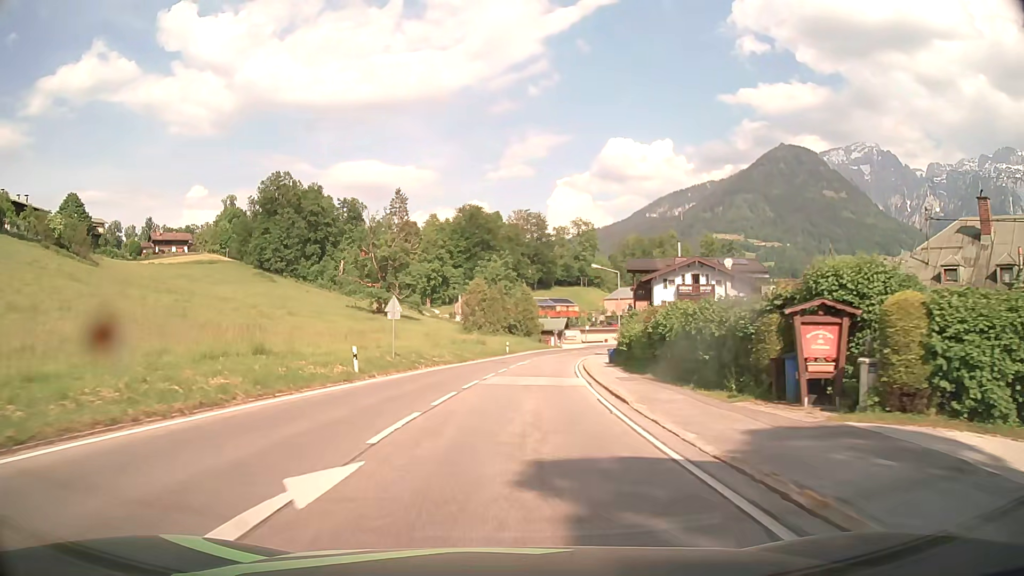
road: secondary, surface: asphalt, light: Day
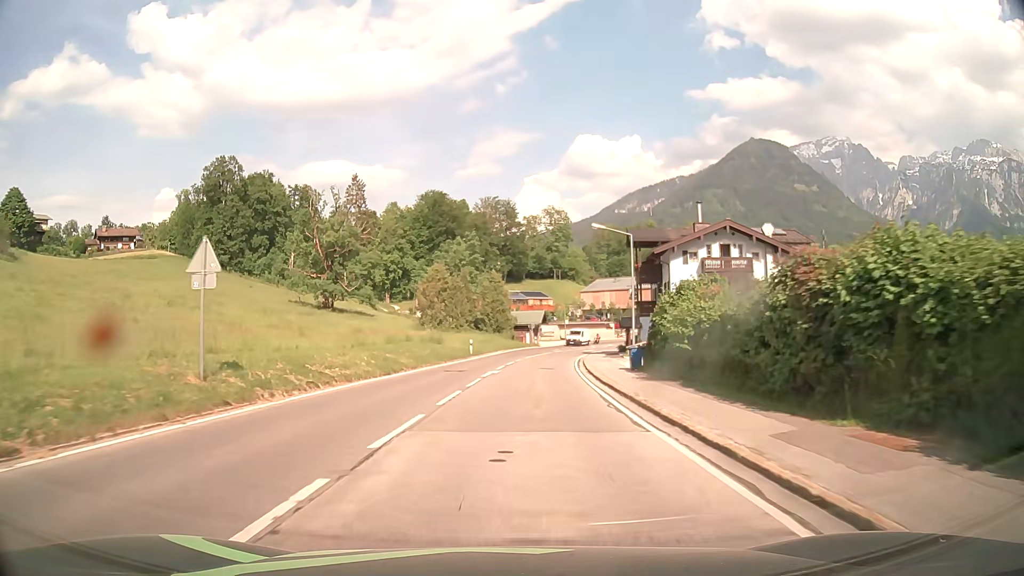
(+0.4, +18.4) m; +2°
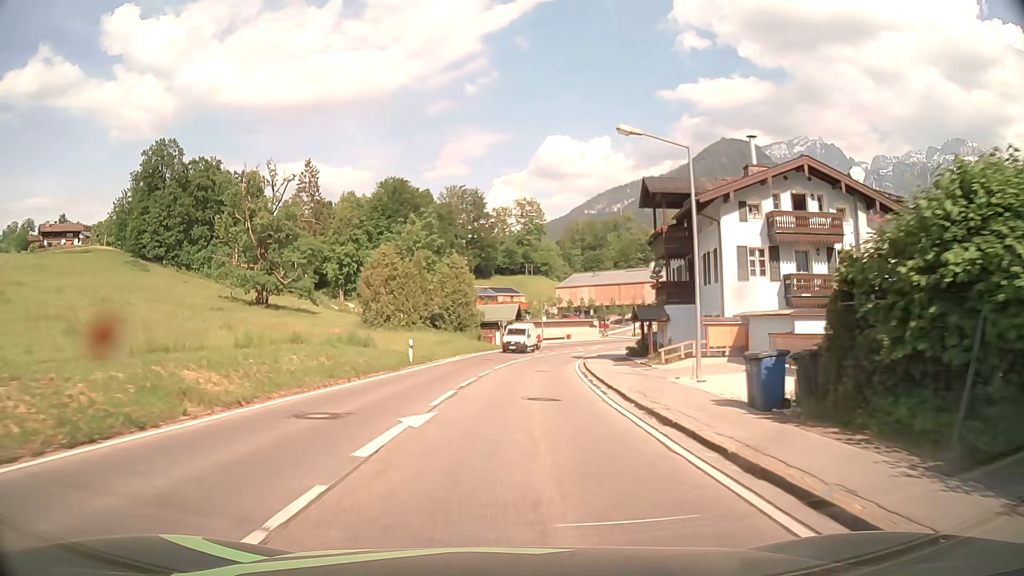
(+0.5, +18.4) m; +3°
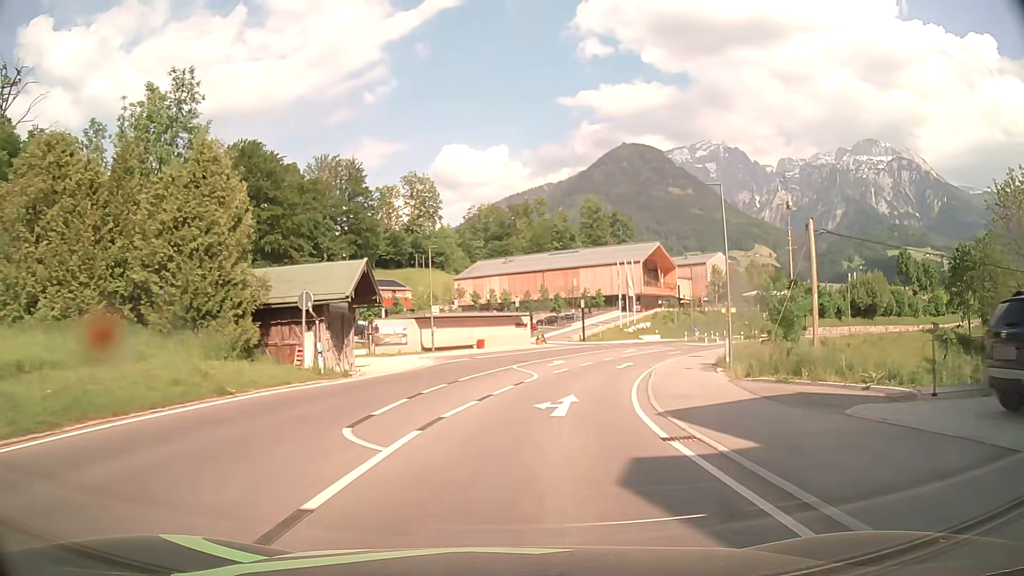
(+2.7, +45.6) m; +8°
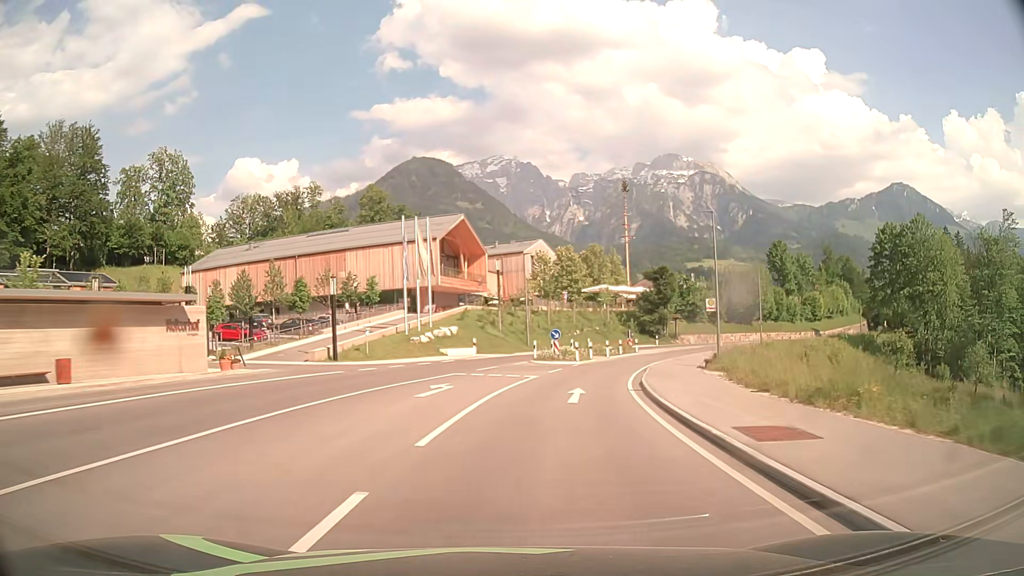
(+5.5, +35.8) m; +18°
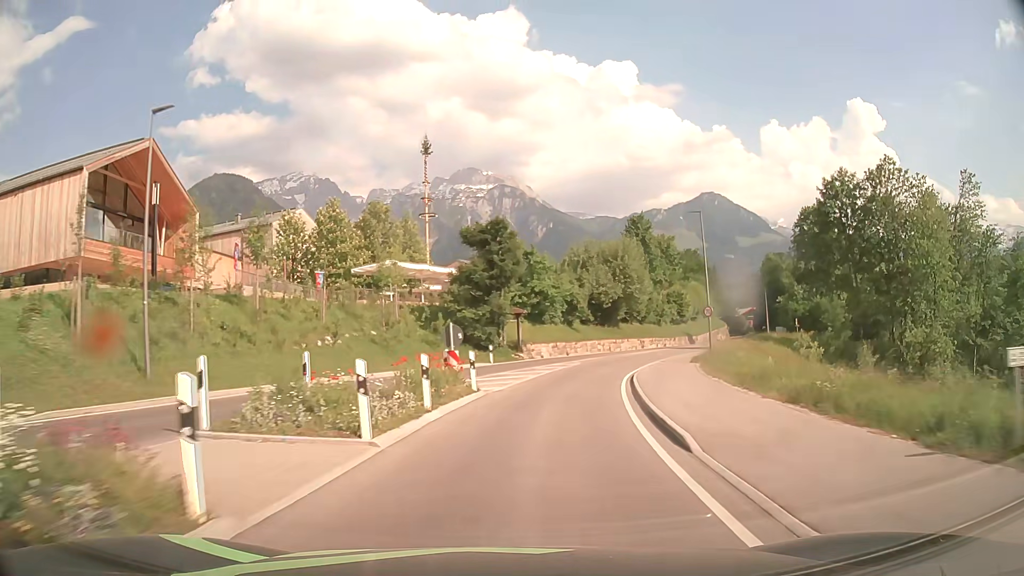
(+5.6, +35.8) m; +18°
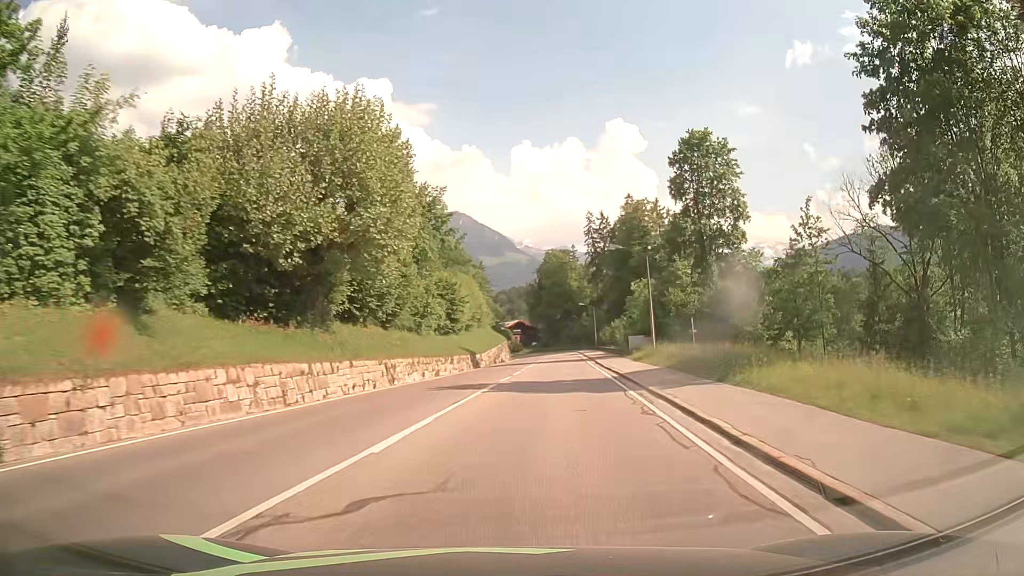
(+7.9, +44.5) m; +21°
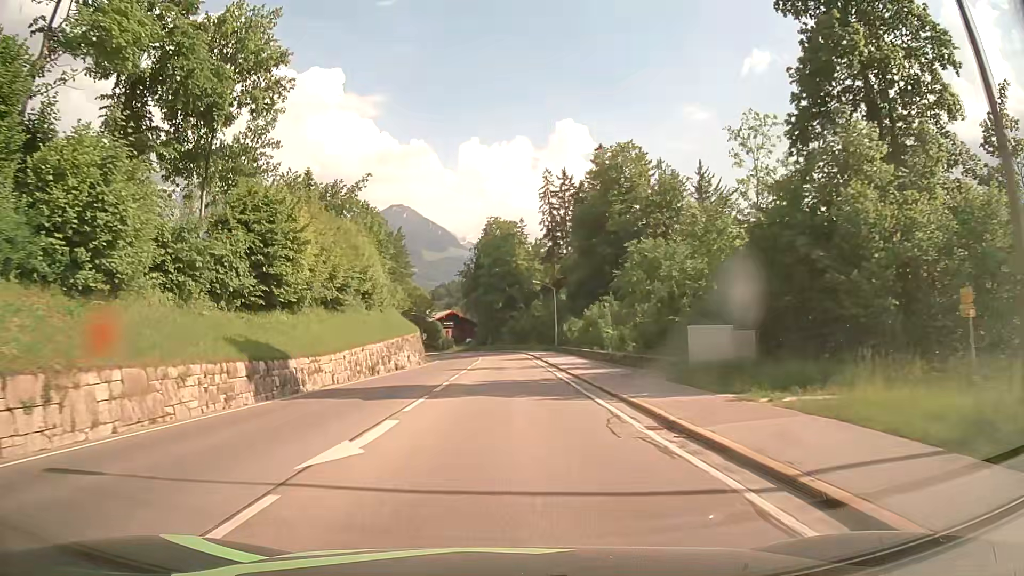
(+3.0, +36.3) m; +6°
(0, +10) (0, +20) (0, +30) (0, +40) (0, +50) (0, +60) (-1, +70) (-2, +80) (-3, +90) (-6, +100) m
